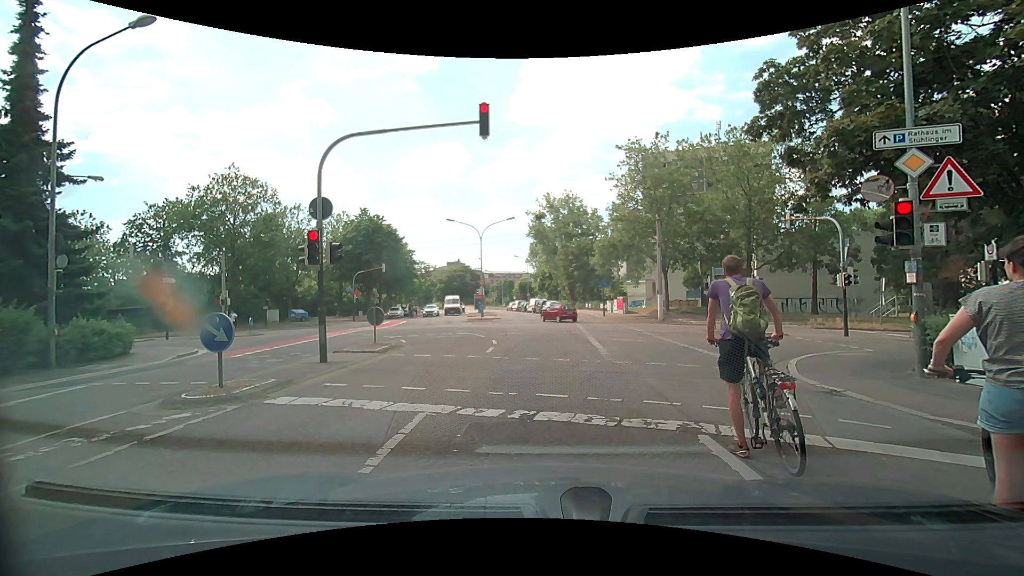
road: residential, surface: asphalt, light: Day
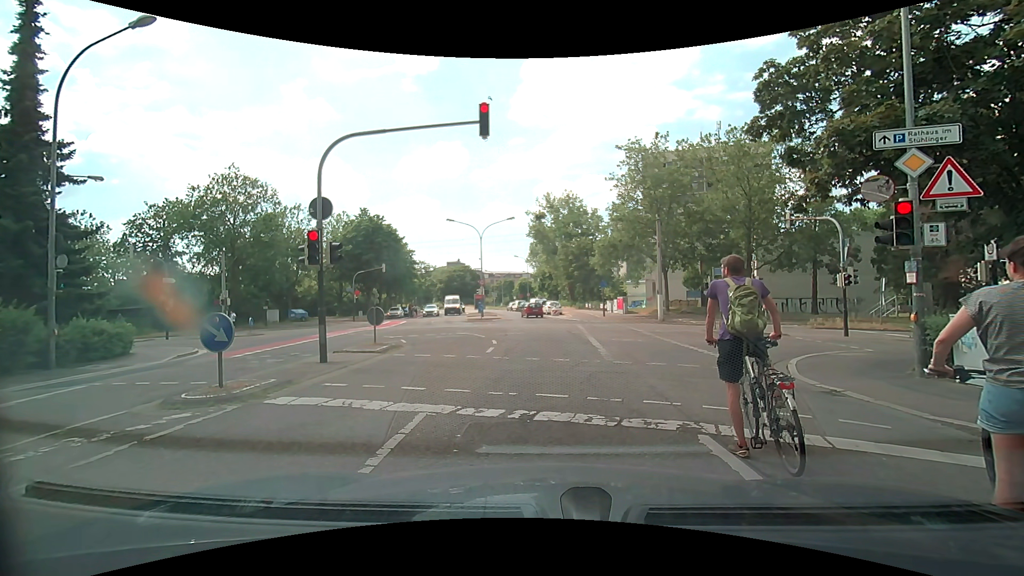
(0.0, 0.0) m; 0°
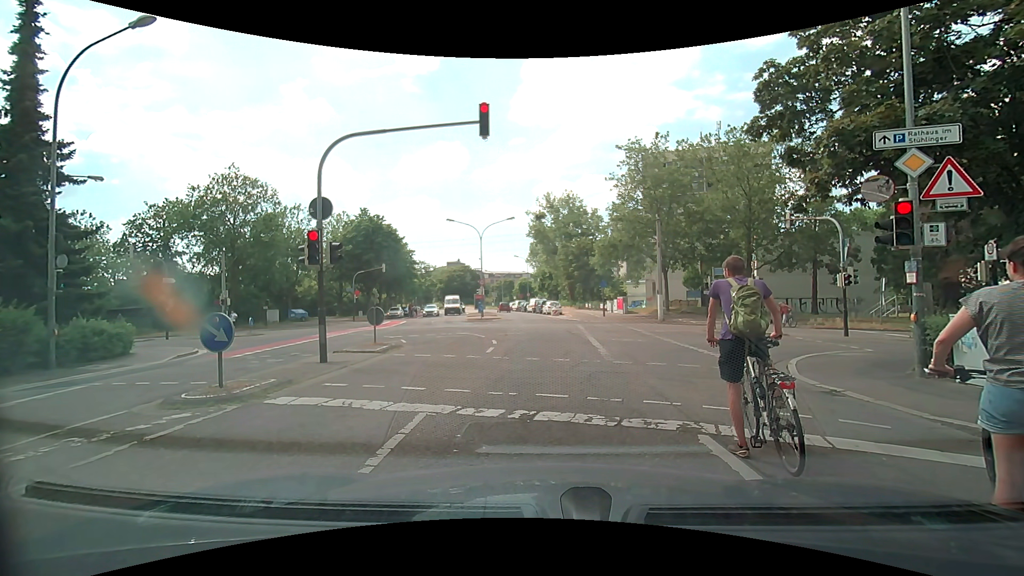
(0.0, 0.0) m; 0°
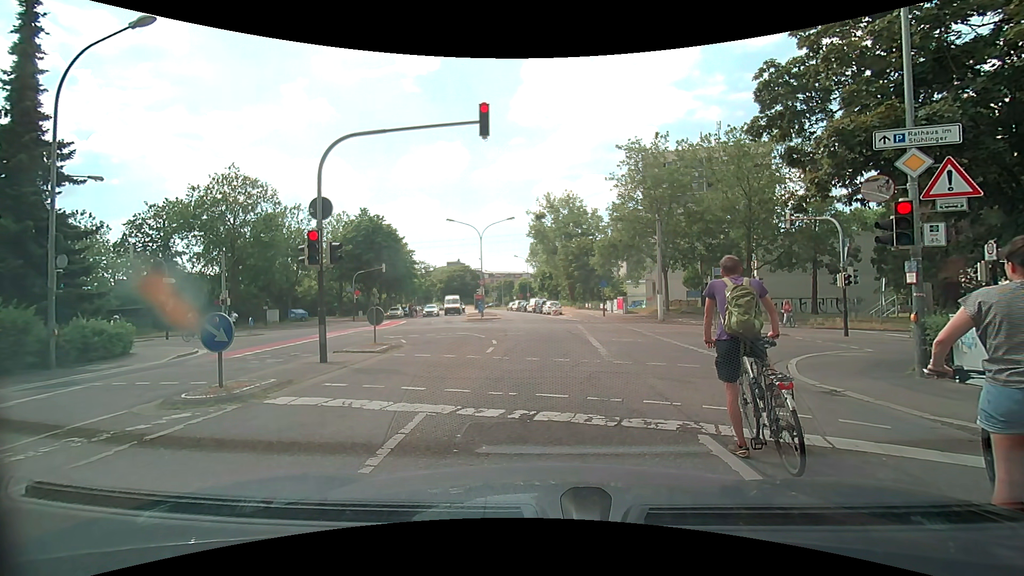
(0.0, 0.0) m; 0°
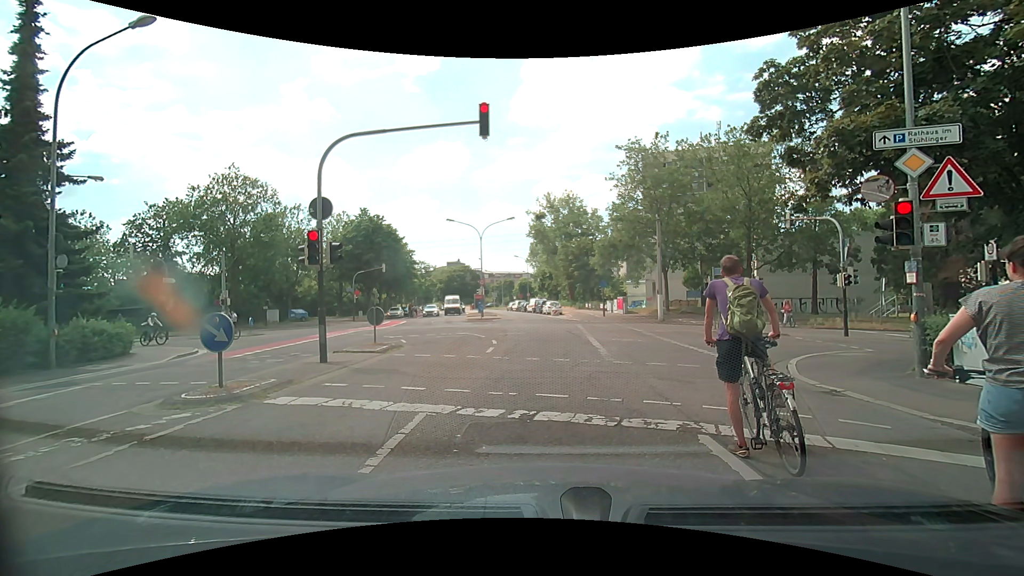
(0.0, 0.0) m; 0°
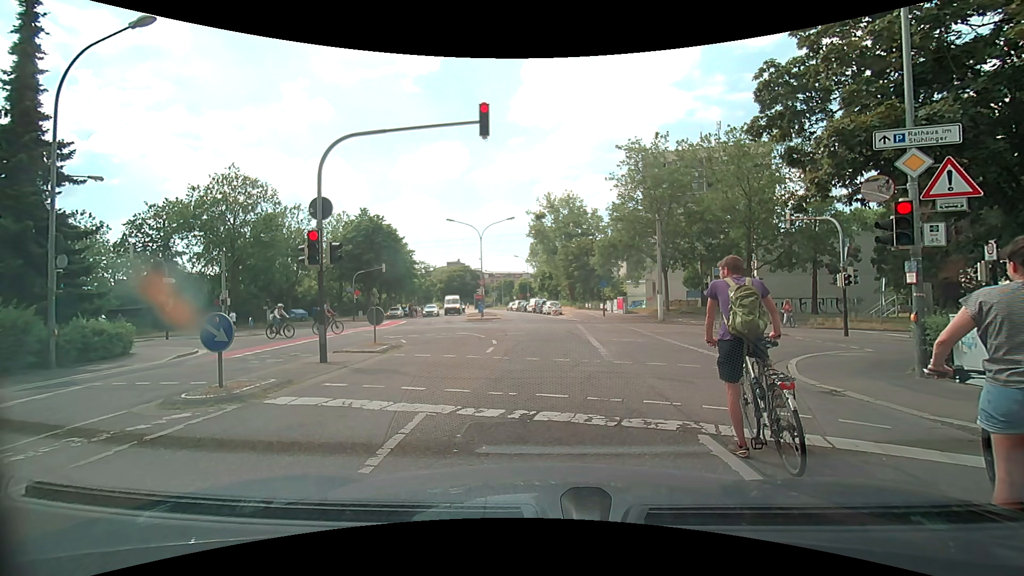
(0.0, 0.0) m; 0°
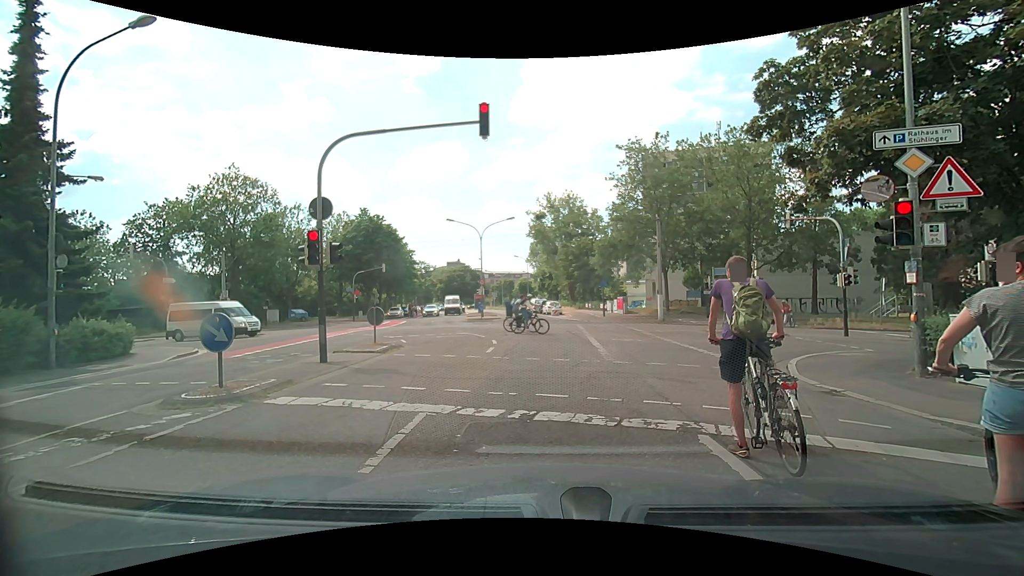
(0.0, 0.0) m; 0°
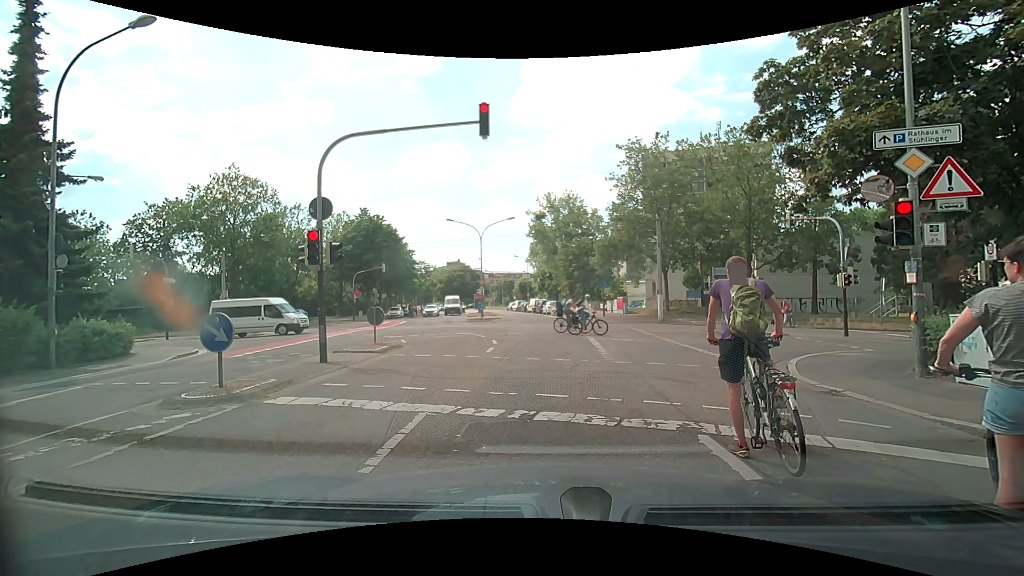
(0.0, 0.0) m; 0°
